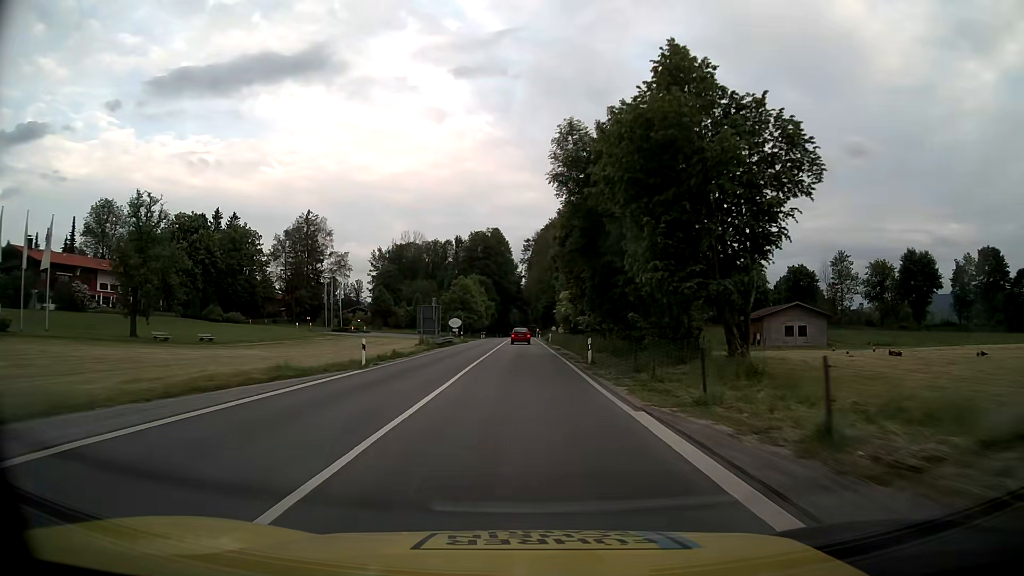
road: primary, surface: asphalt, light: Day
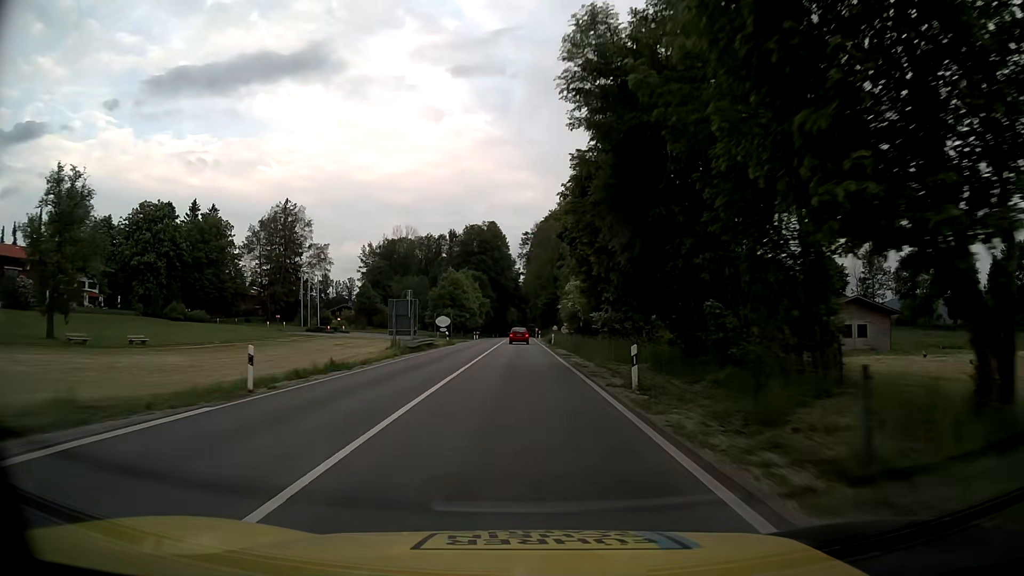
(0.0, +11.3) m; 0°
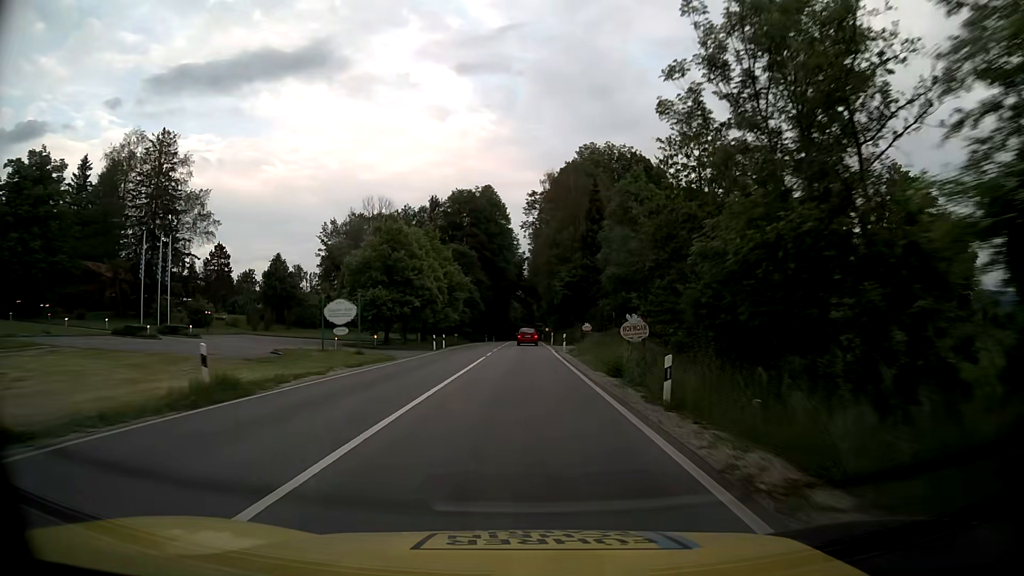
(-0.2, +45.1) m; 0°
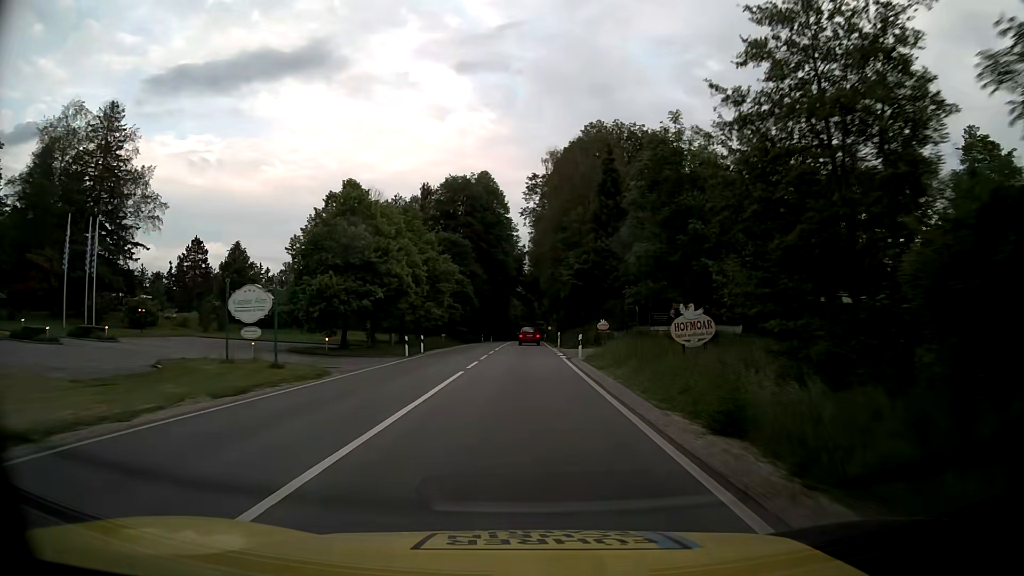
(0.0, +11.3) m; 0°
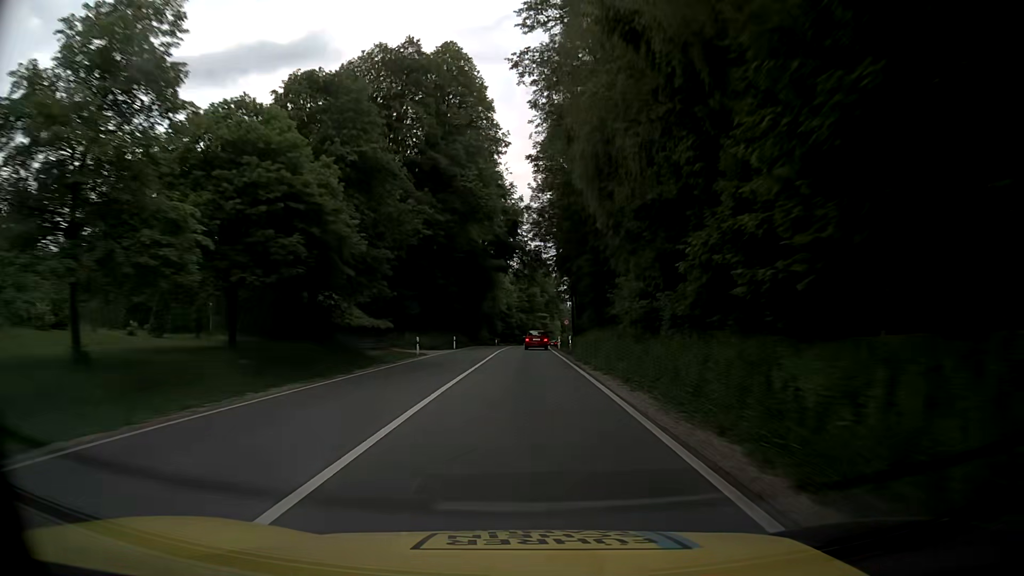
(0.0, +55.8) m; 0°
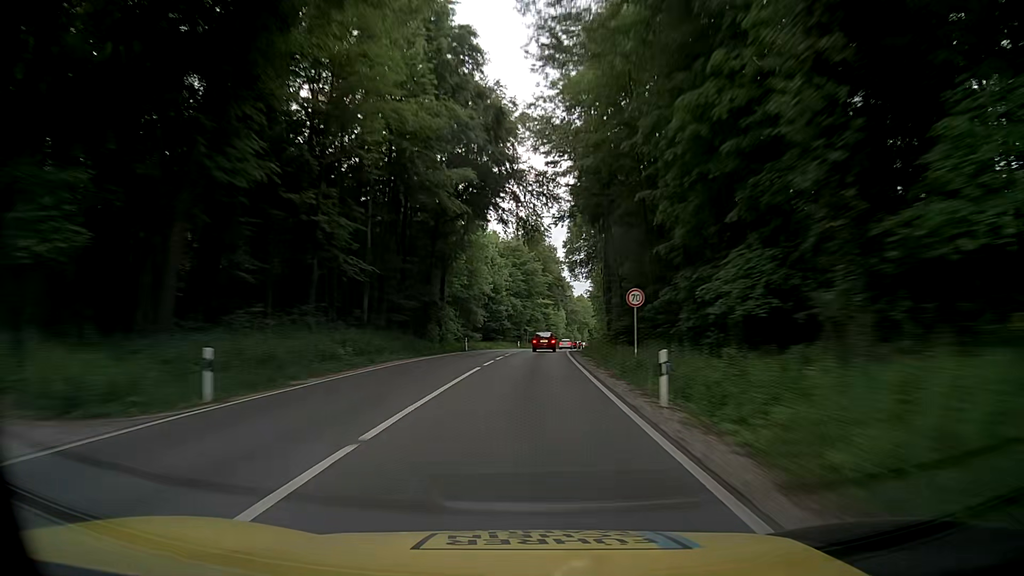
(+0.4, +44.4) m; +1°
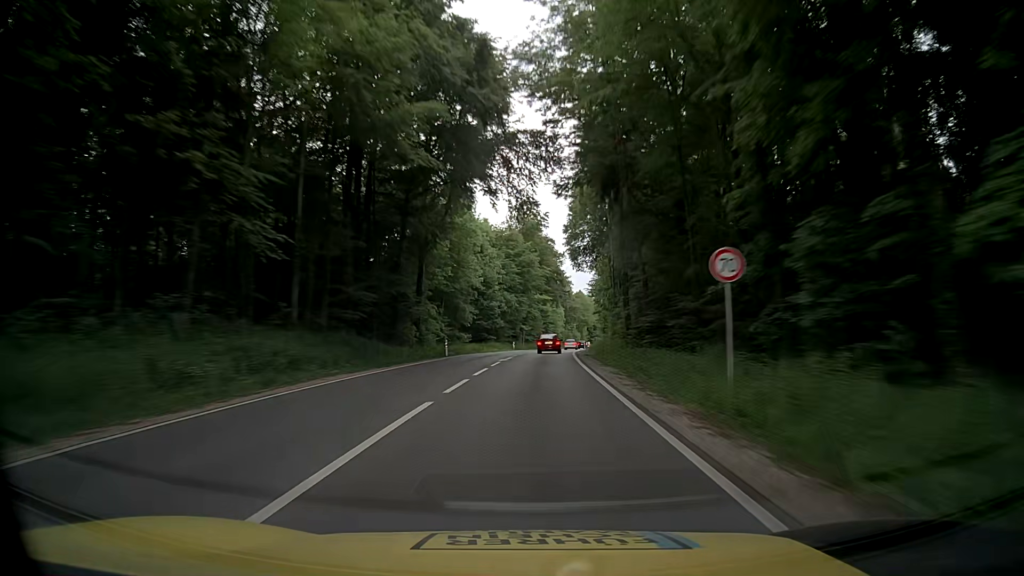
(0.0, +11.2) m; 0°
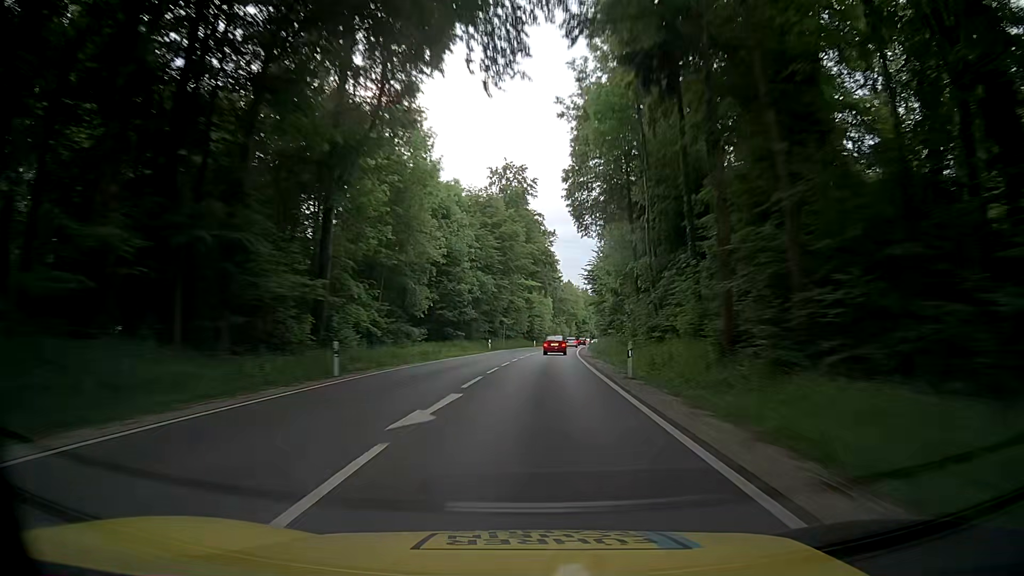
(0.0, +22.6) m; 0°
(0, +10) (+1, +20) (+1, +30) (+2, +40) (+2, +50) (+3, +60) (+4, +70) (+5, +80) (+6, +90) (+7, +100) m
